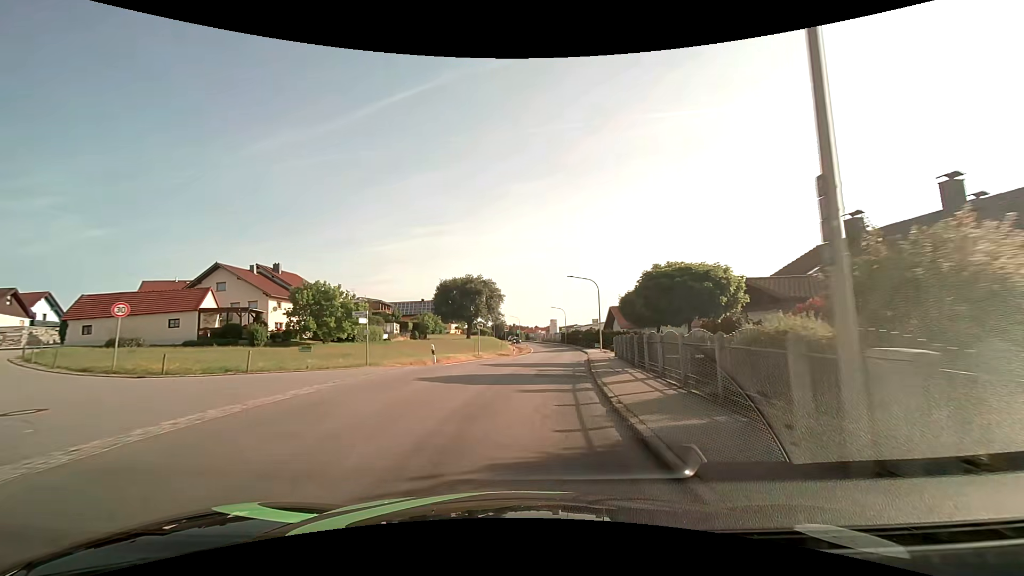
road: secondary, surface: asphalt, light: Day
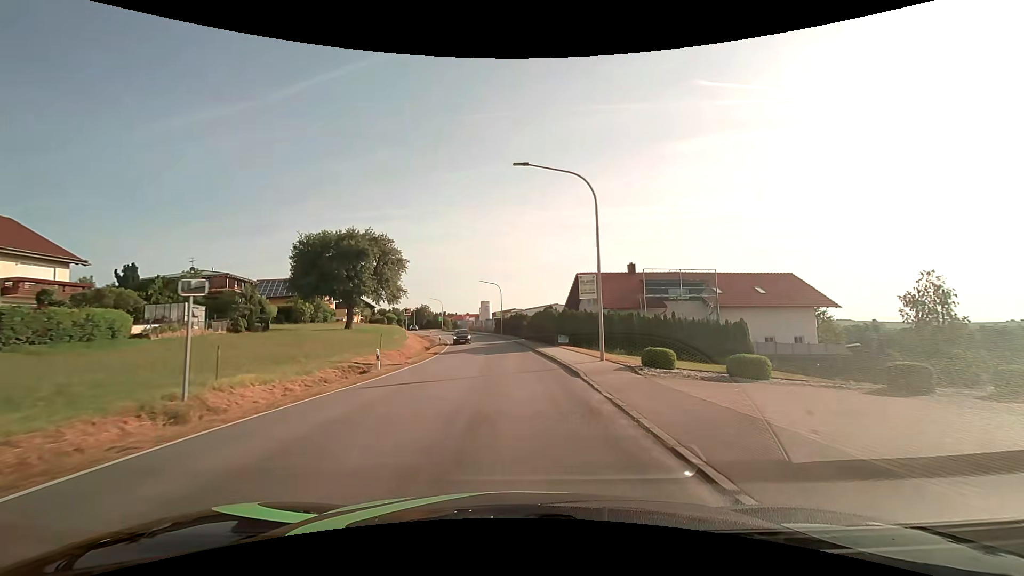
(+1.9, +30.7) m; +7°
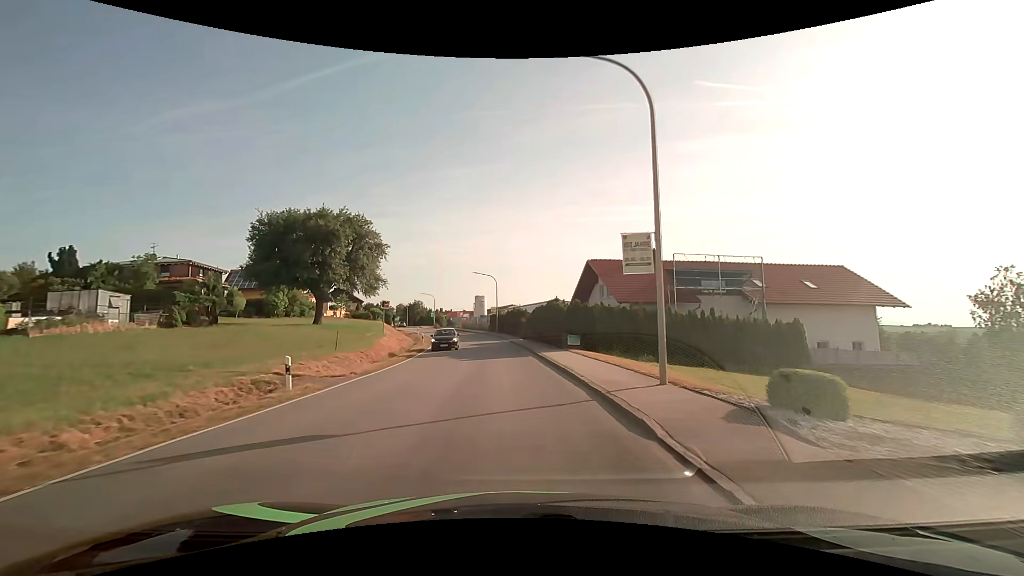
(0.0, +7.8) m; 0°
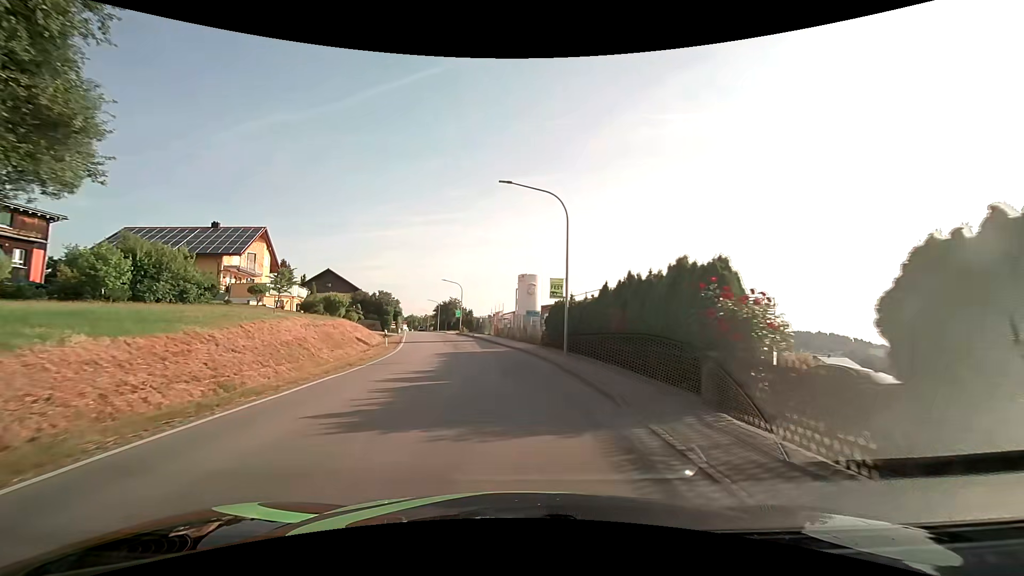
(-1.8, +38.8) m; -6°
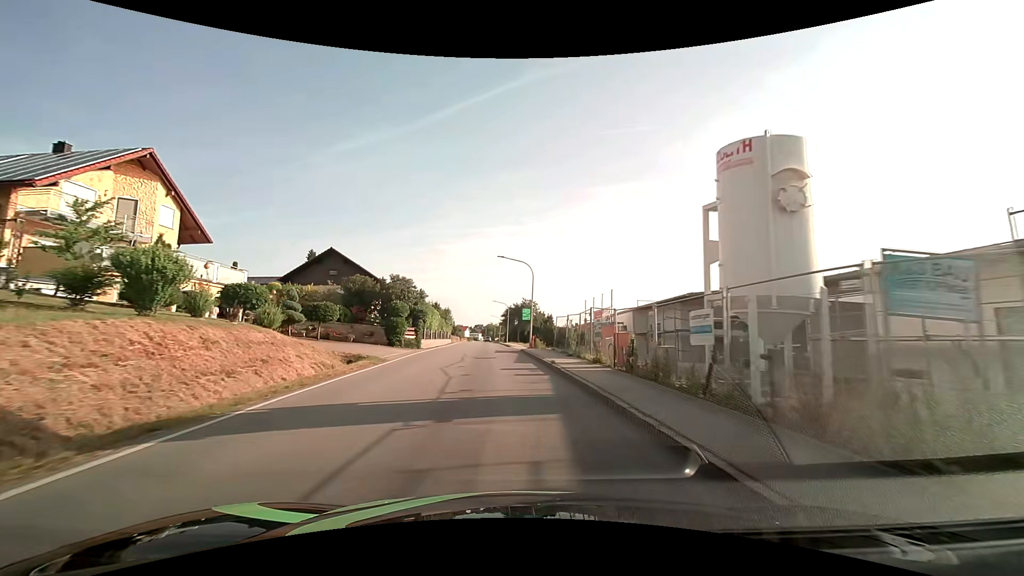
(-2.4, +30.1) m; -9°
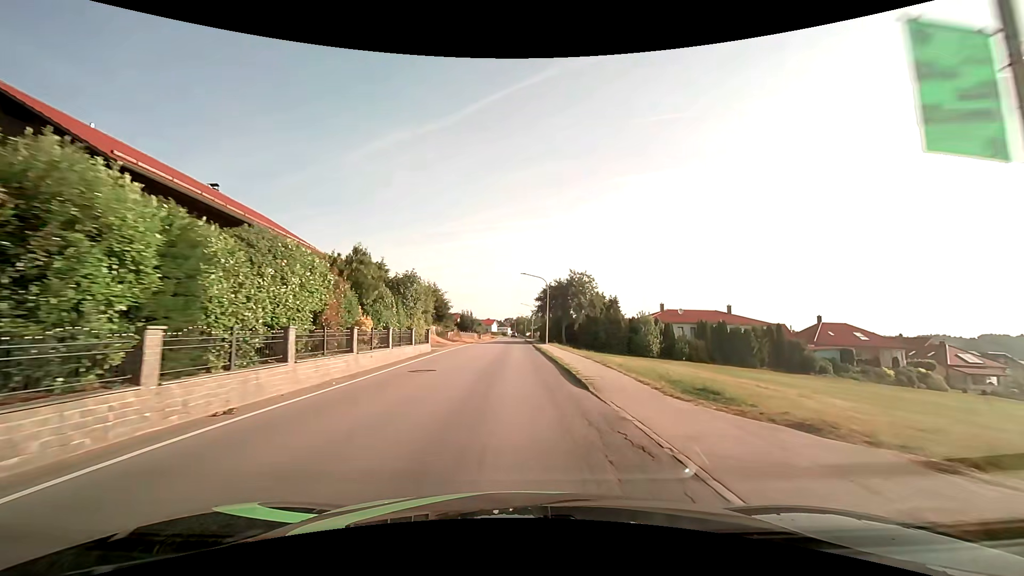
(-1.4, +37.5) m; -3°
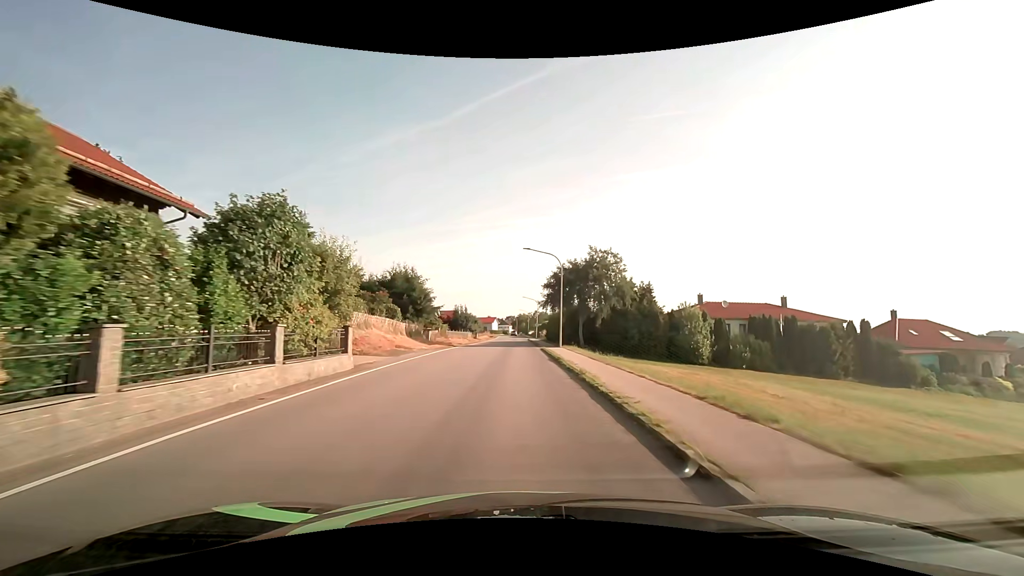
(-0.1, +15.3) m; 0°
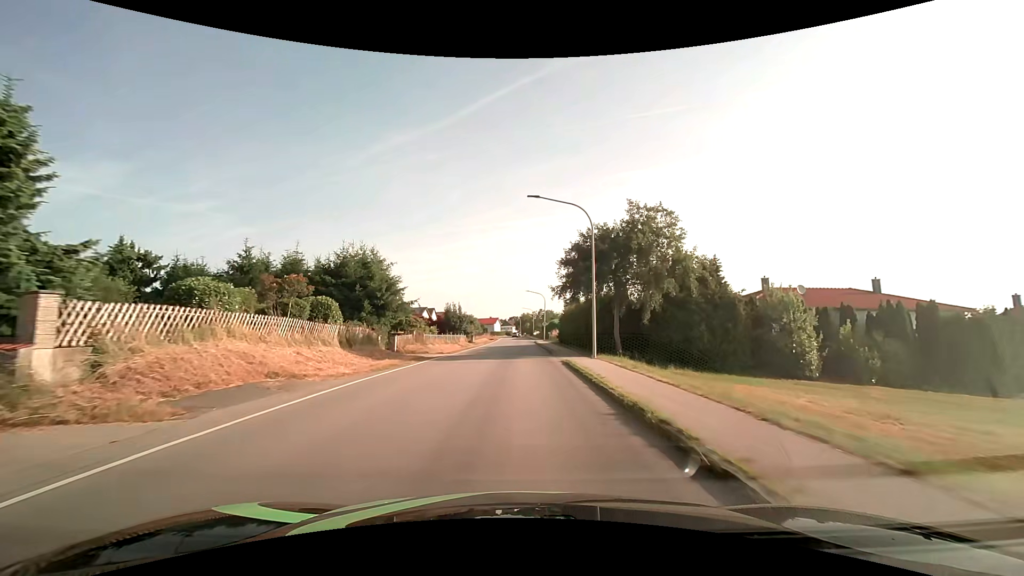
(0.0, +15.3) m; 0°
(0, +10) (0, +20) (0, +30) (0, +40) (0, +50) (+1, +60) (+1, +70) (+1, +80) (+1, +90) (+1, +100) m
